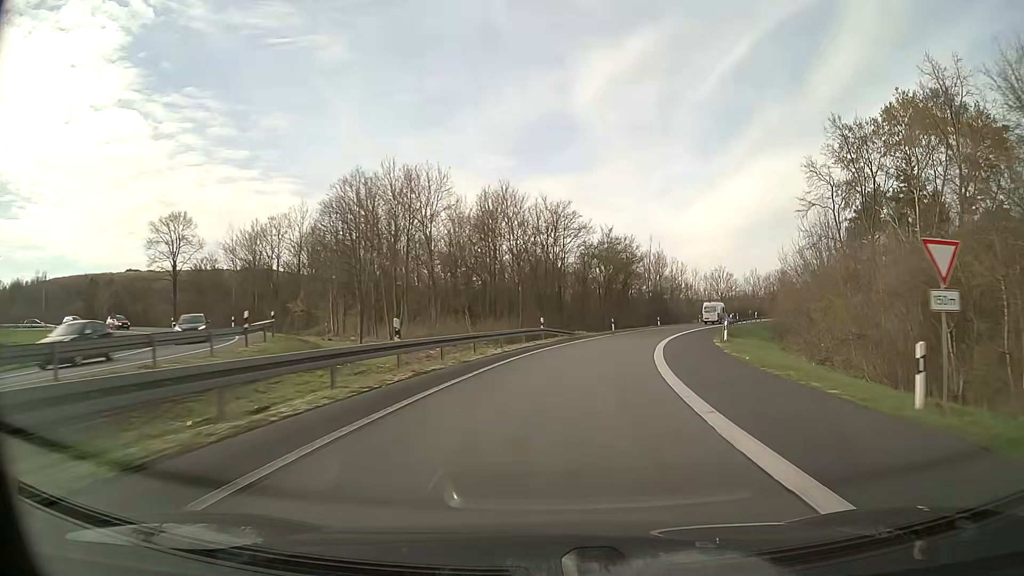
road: motorway_link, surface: asphalt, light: Day
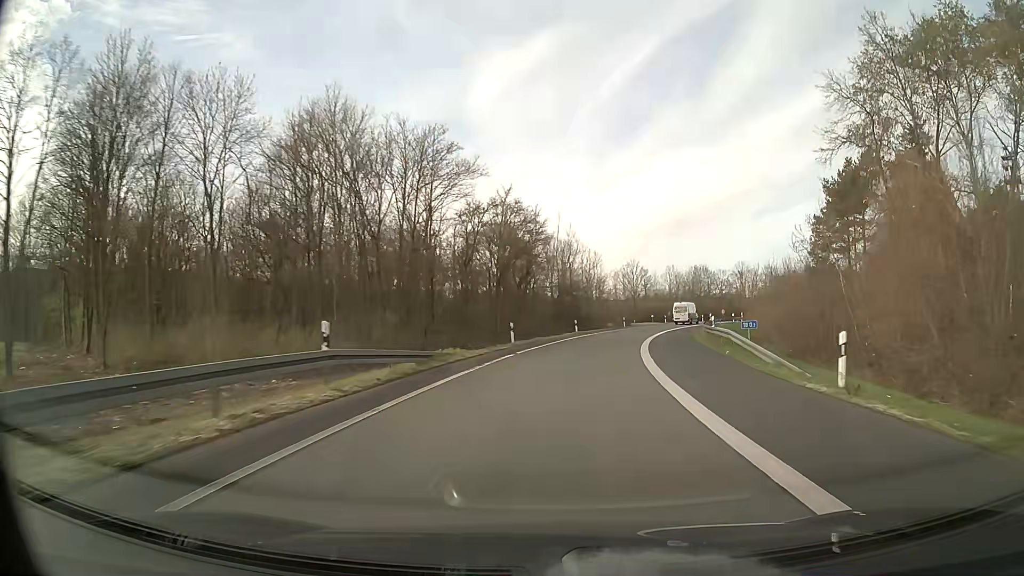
(+1.9, +23.1) m; +9°
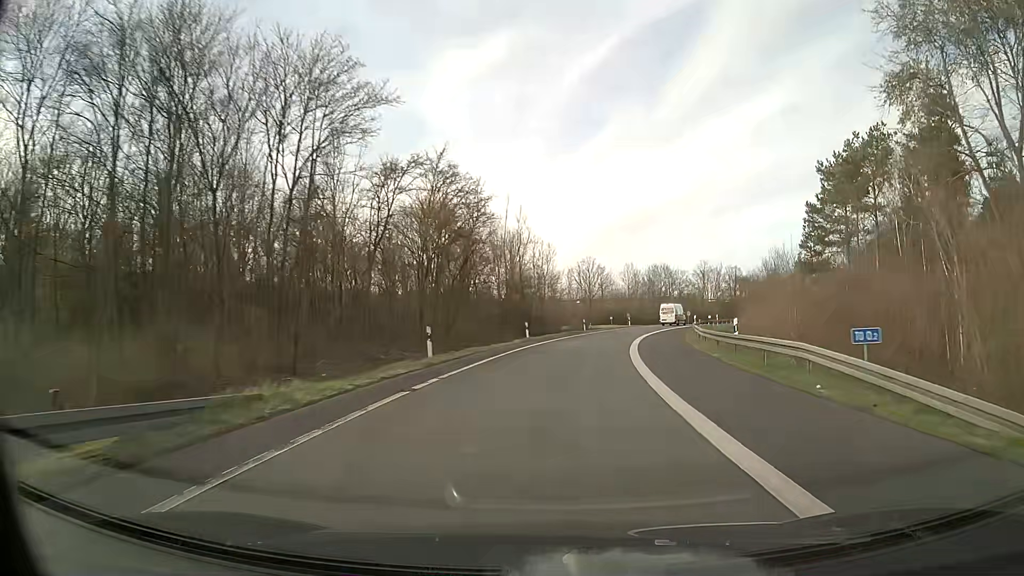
(+0.4, +11.5) m; +4°
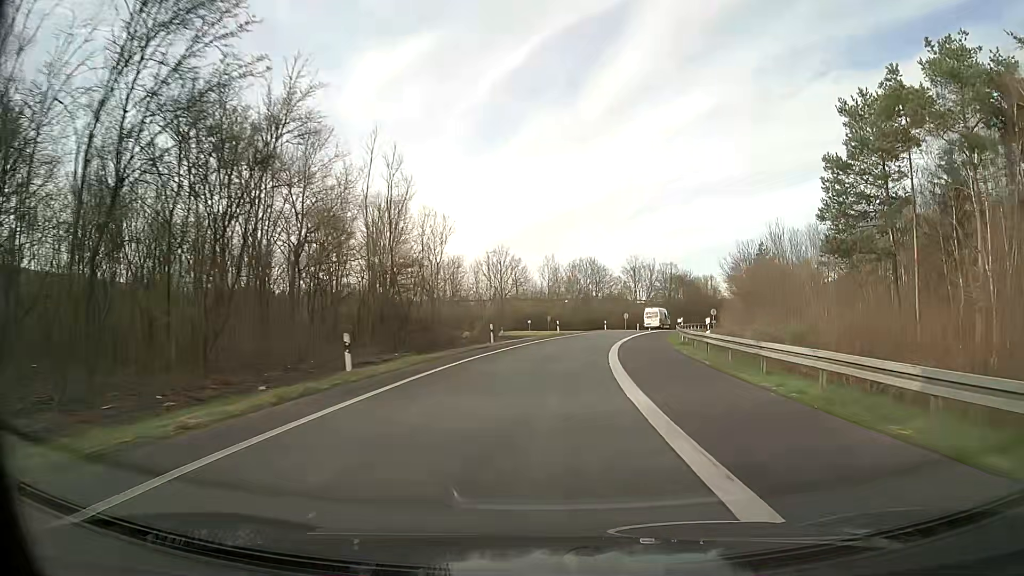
(+1.6, +23.0) m; +8°
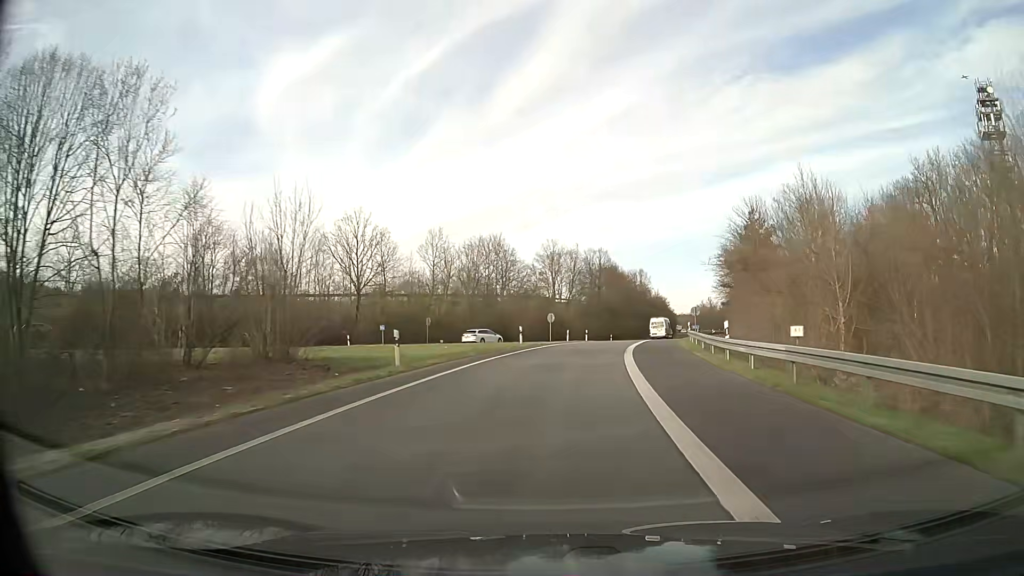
(+2.5, +34.5) m; +8°
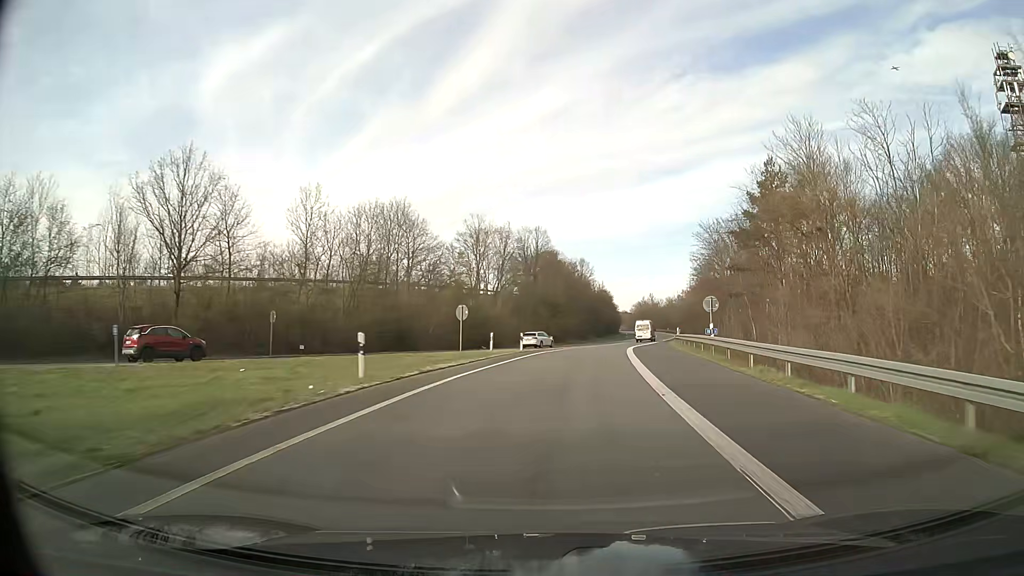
(+1.1, +23.0) m; +6°
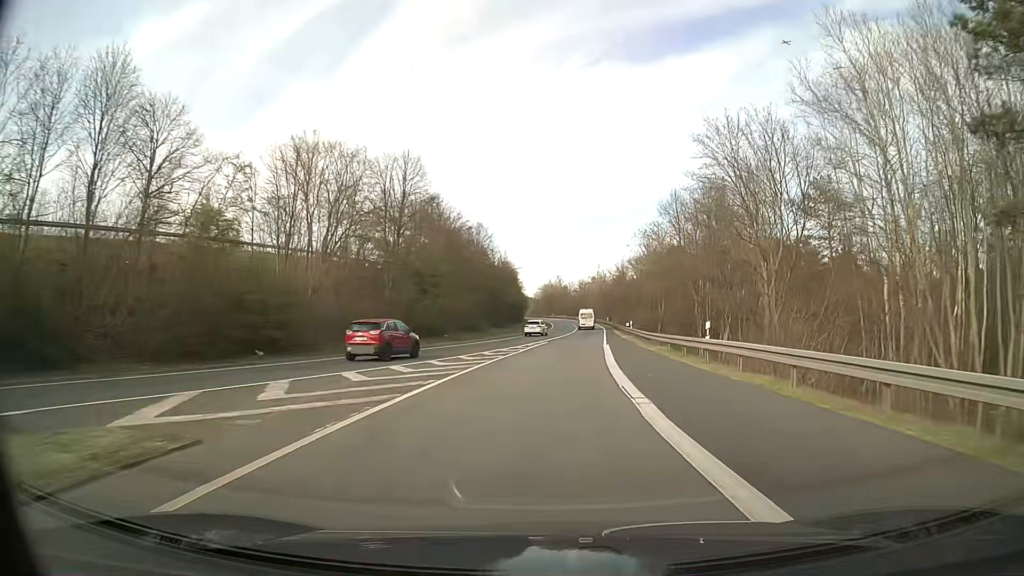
(+2.7, +34.7) m; +8°
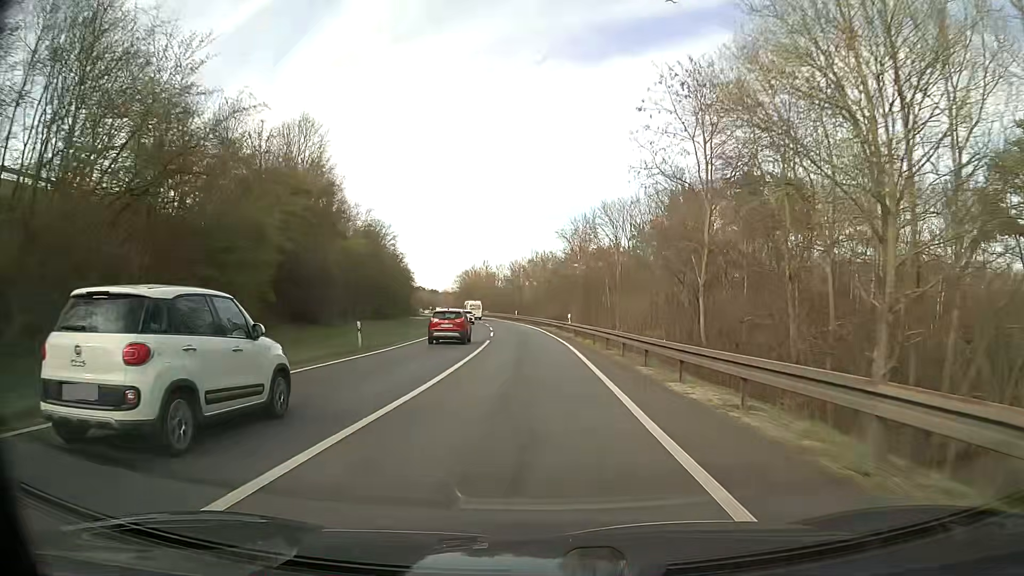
(+4.2, +59.8) m; +5°
(0, +10) (0, +20) (0, +30) (-1, +40) (-2, +50) (-2, +60) (-4, +70) (-5, +80) (-7, +90) (-9, +99) m
